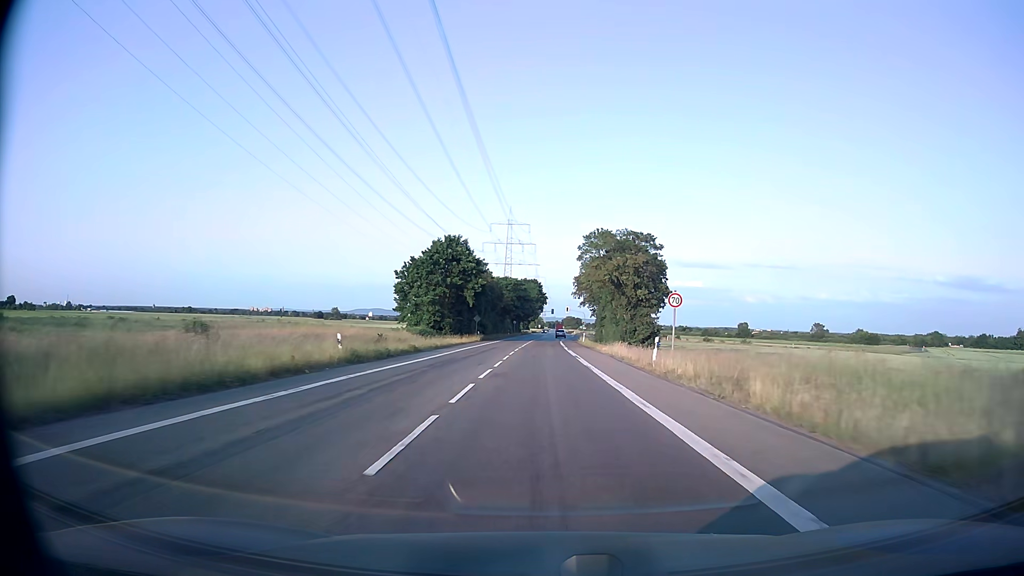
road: secondary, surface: asphalt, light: Day
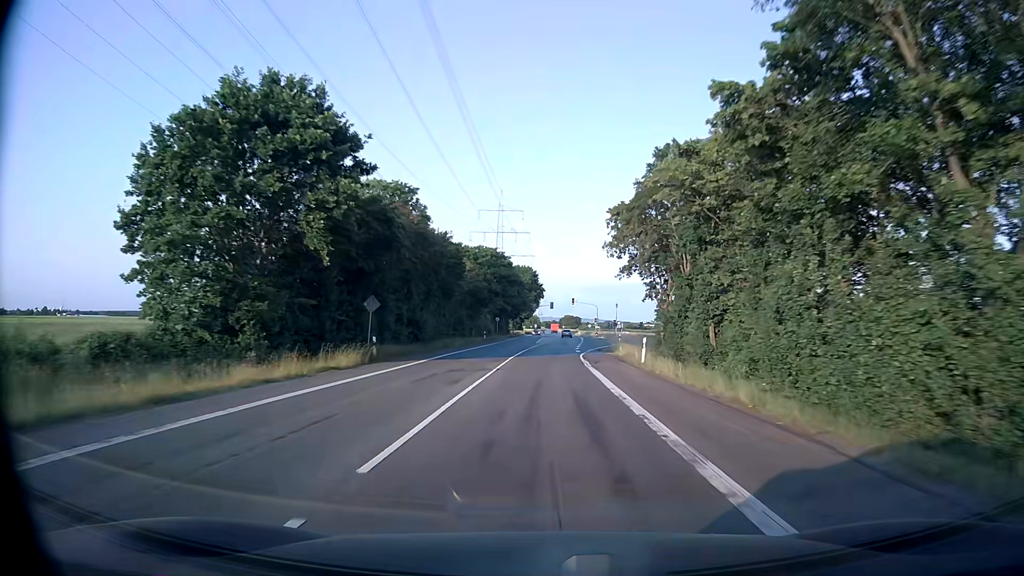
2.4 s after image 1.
(+0.2, +46.7) m; 0°
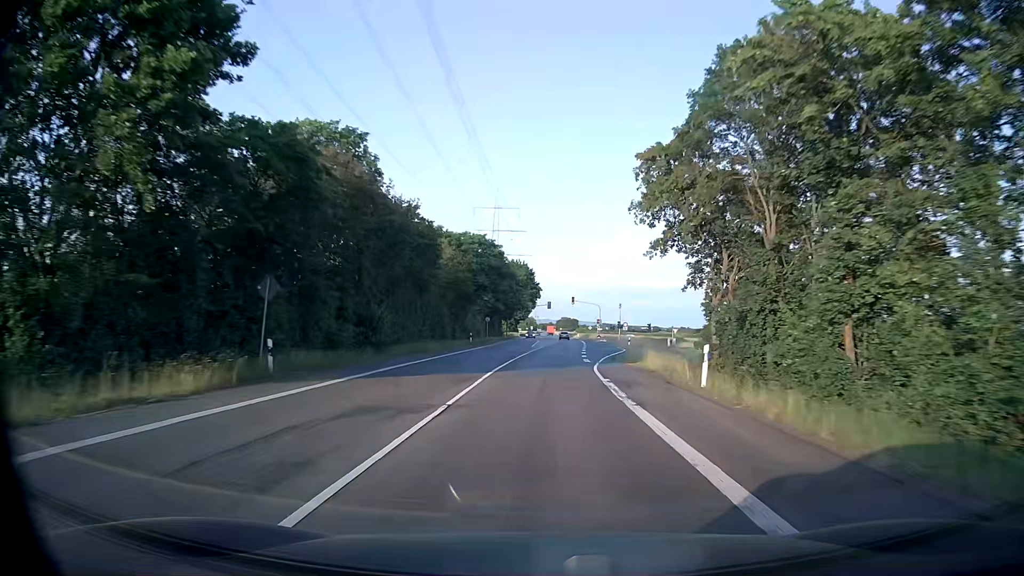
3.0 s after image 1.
(0.0, +11.7) m; 0°
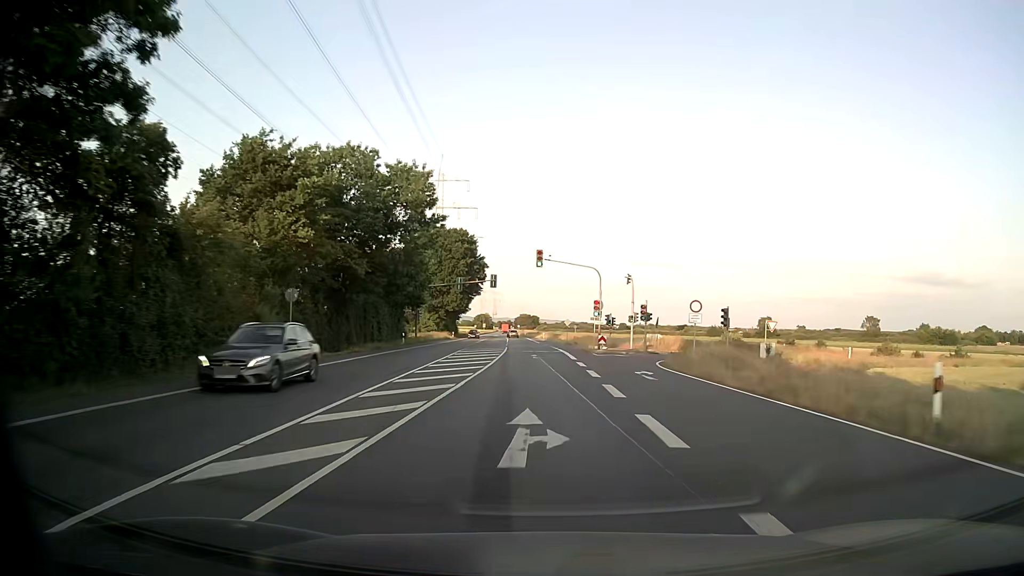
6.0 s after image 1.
(+2.2, +58.6) m; +4°
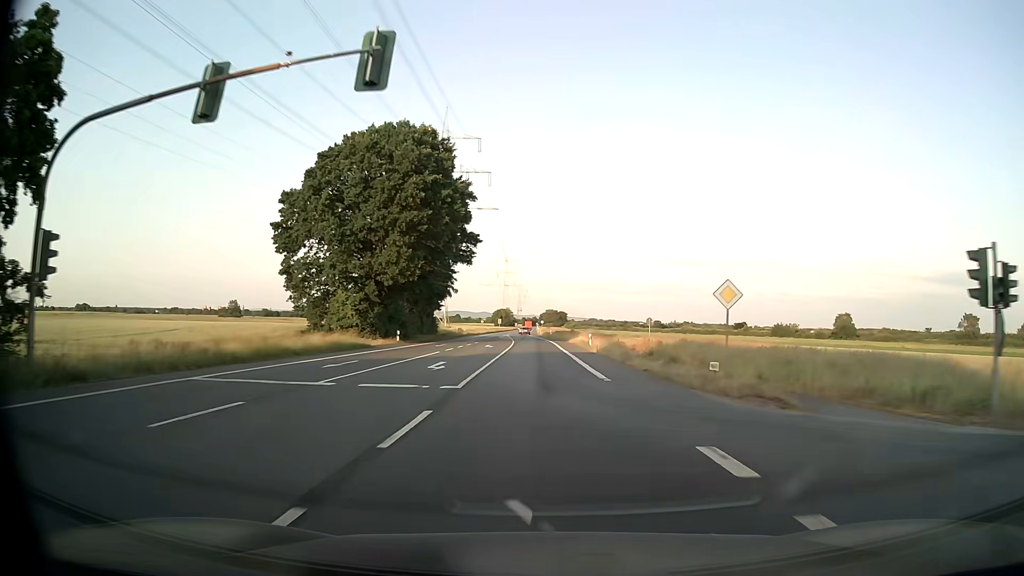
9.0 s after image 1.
(-1.4, +58.3) m; -2°
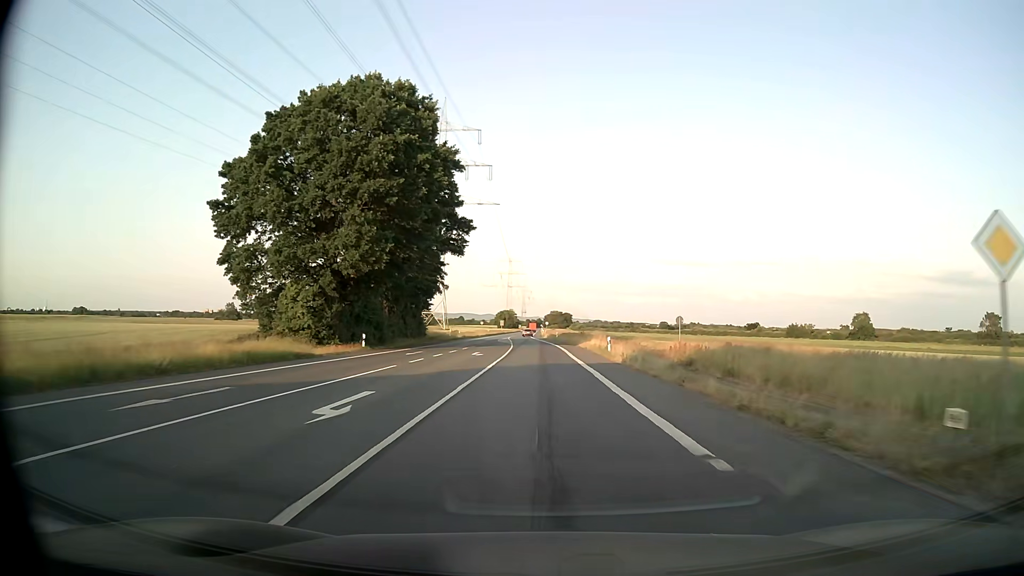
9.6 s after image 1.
(0.0, +11.5) m; 0°
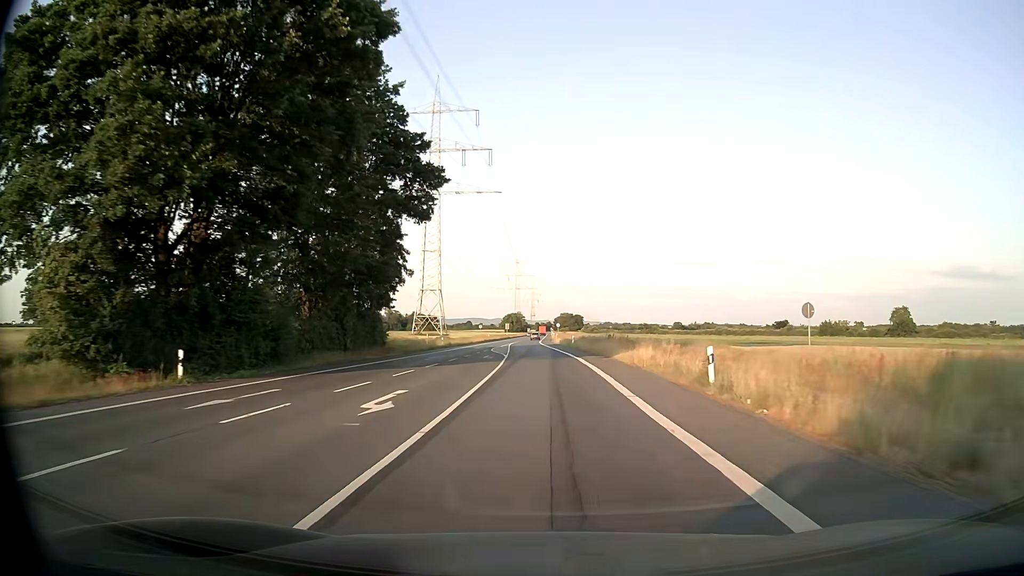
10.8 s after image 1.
(-0.2, +22.8) m; -1°
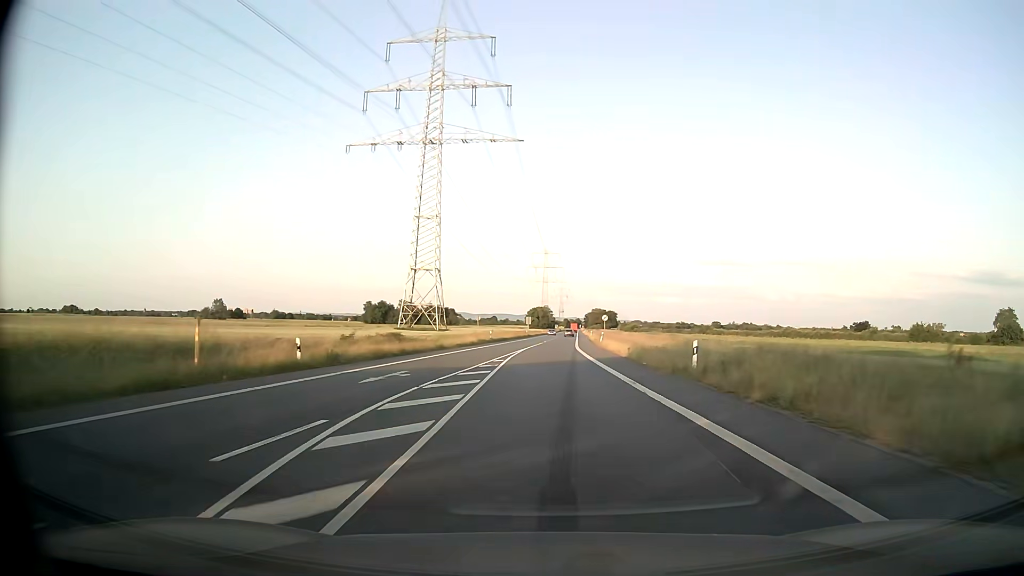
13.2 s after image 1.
(-0.9, +45.5) m; -2°
(0, +10) (0, +20) (0, +30) (+1, +40) (+1, +50) (+1, +60) (+2, +70) (+2, +80) (+3, +90) (+4, +100) m
